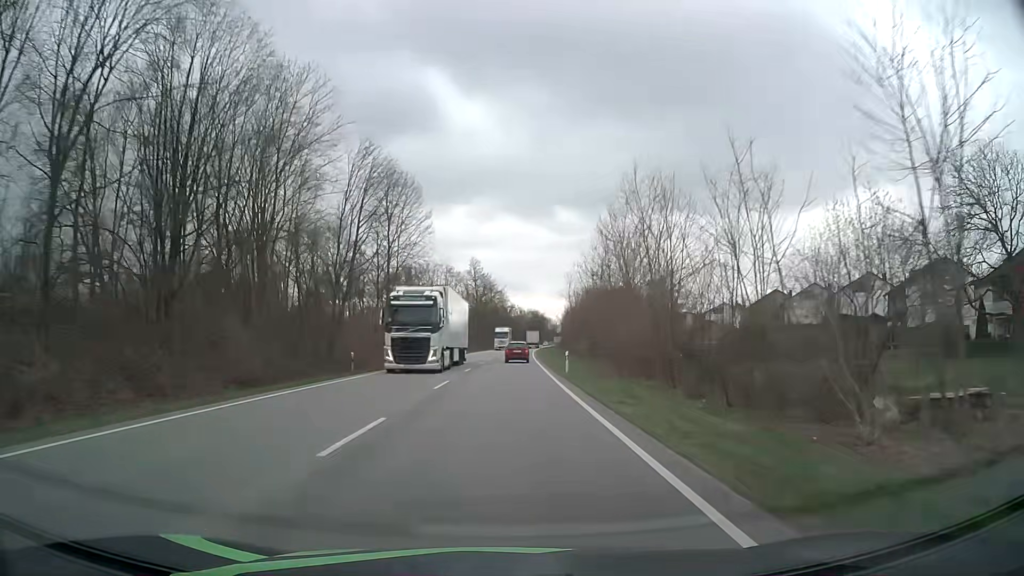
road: primary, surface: asphalt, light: Day
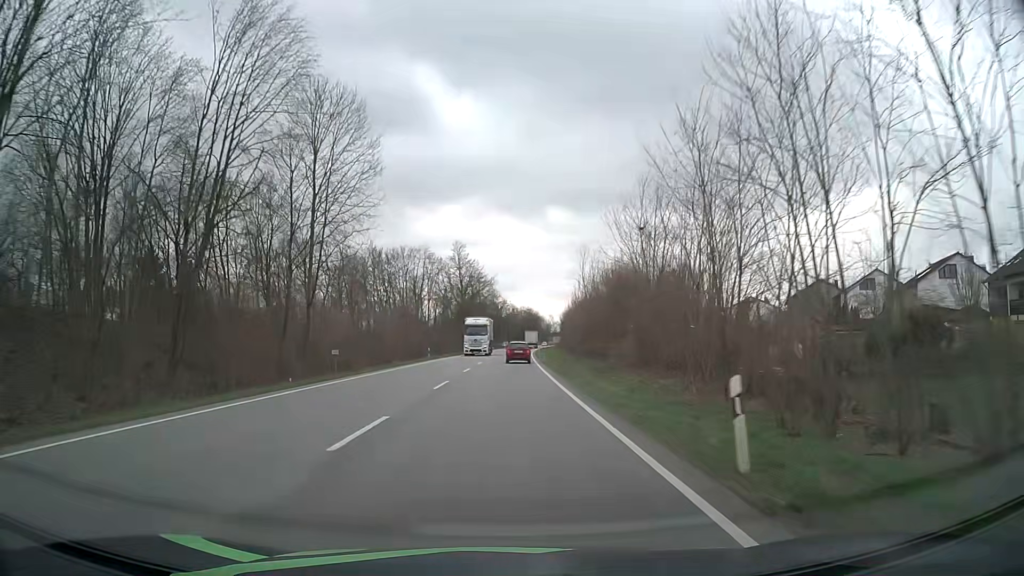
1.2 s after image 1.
(+0.1, +23.6) m; +1°
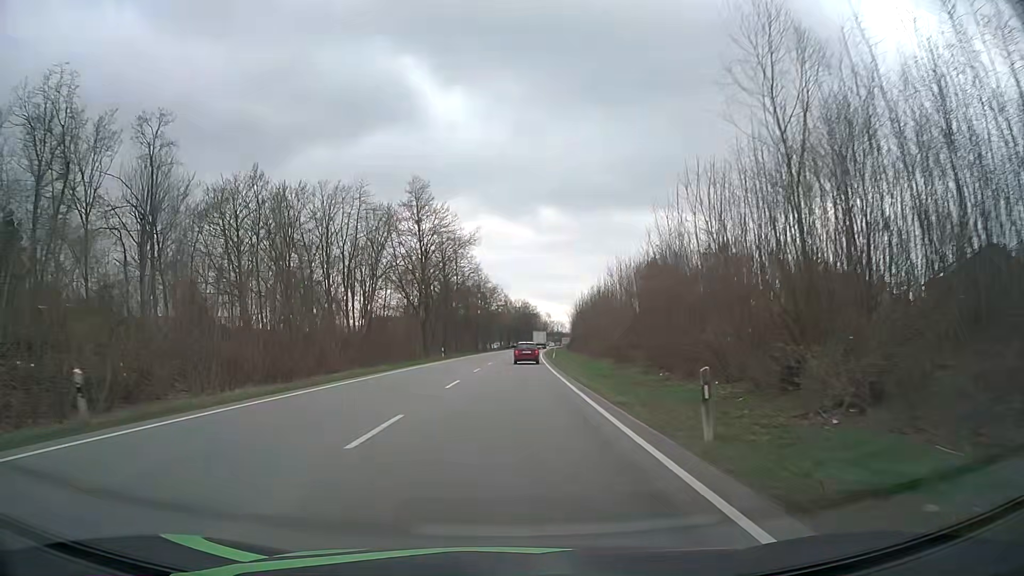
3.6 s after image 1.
(+0.3, +46.9) m; +1°
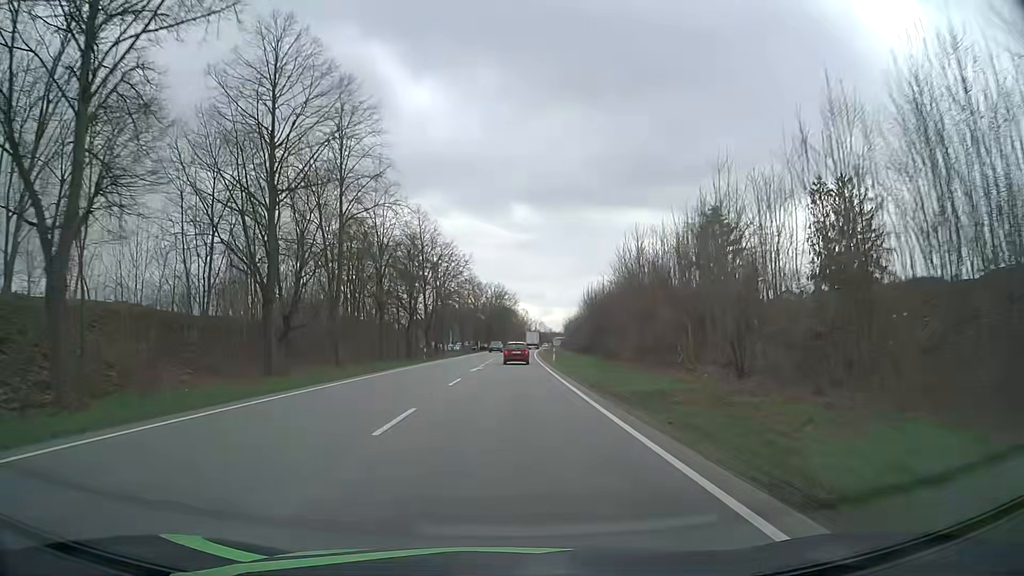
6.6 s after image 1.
(+1.1, +58.1) m; +2°
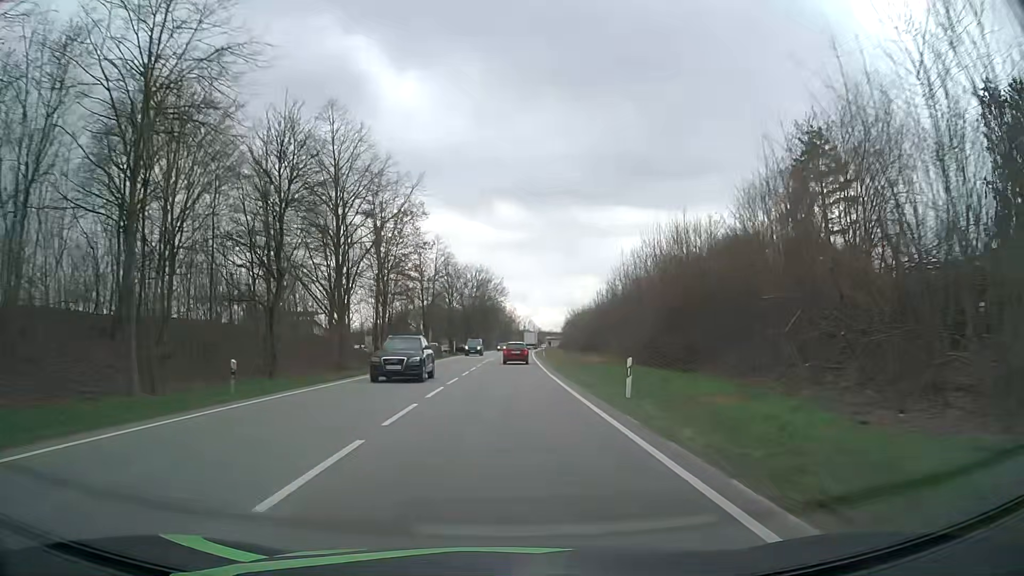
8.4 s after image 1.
(+0.3, +34.6) m; +1°
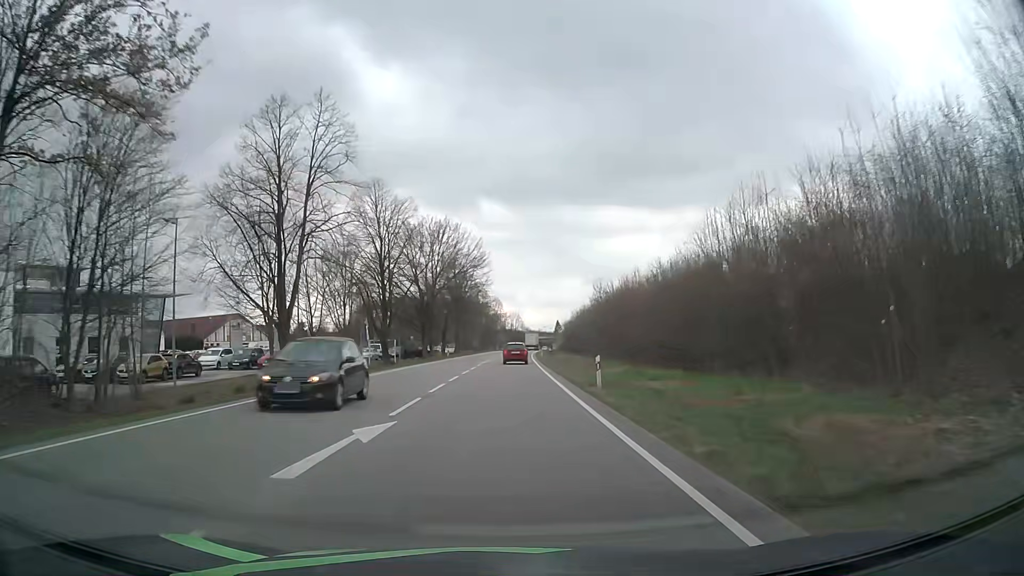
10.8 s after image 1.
(+0.6, +46.0) m; +1°
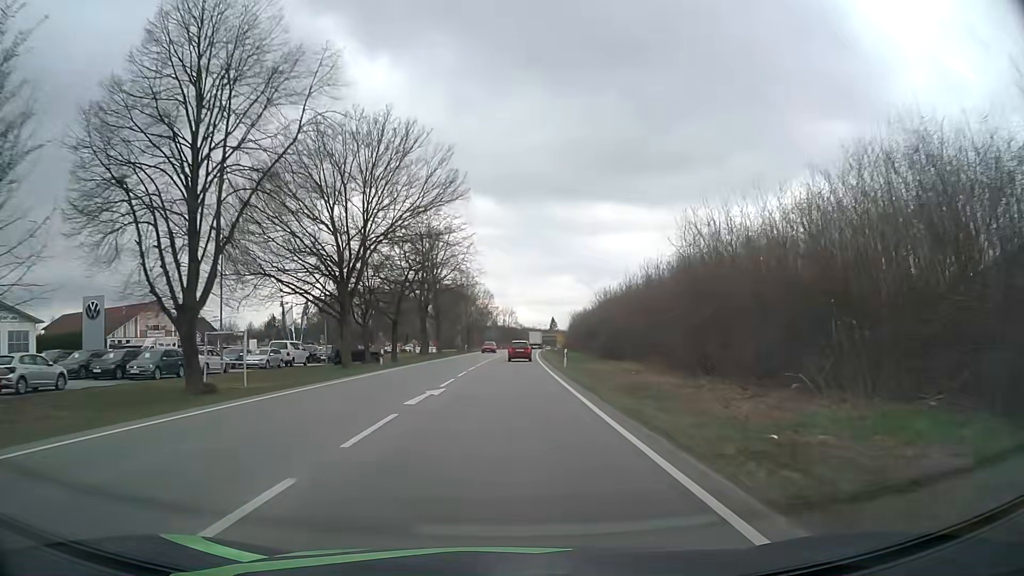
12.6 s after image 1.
(+0.3, +34.0) m; +1°
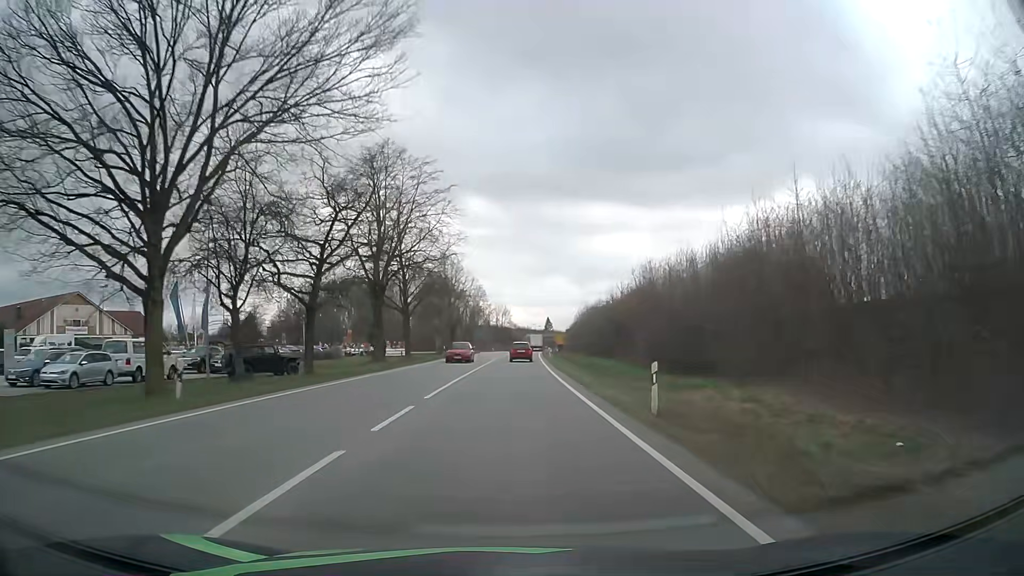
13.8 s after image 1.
(+0.1, +22.5) m; +1°
(0, +10) (0, +20) (0, +30) (+1, +40) (+1, +50) (+1, +60) (+2, +70) (+2, +80) (+3, +90) (+3, +100) m
